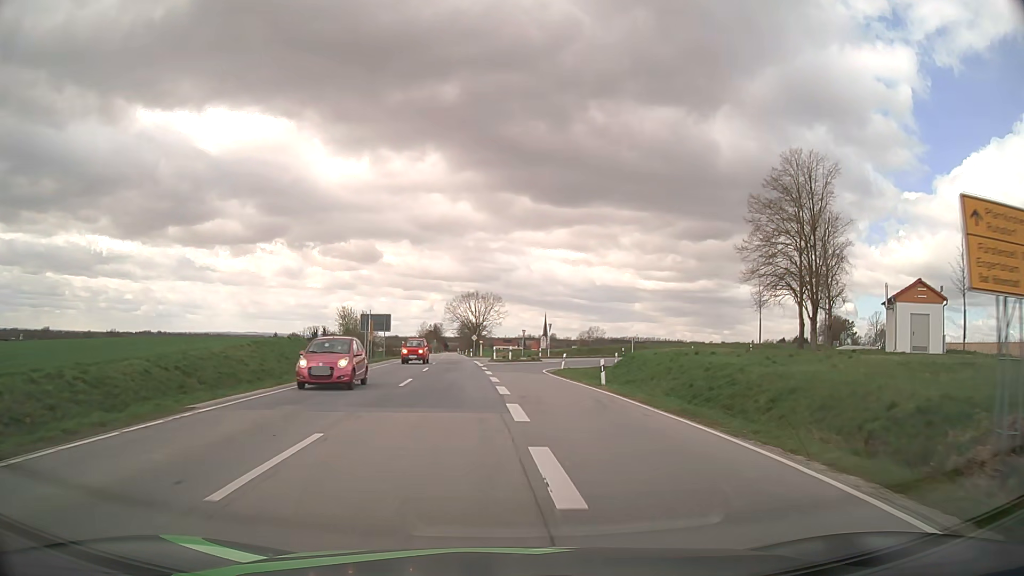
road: secondary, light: Day
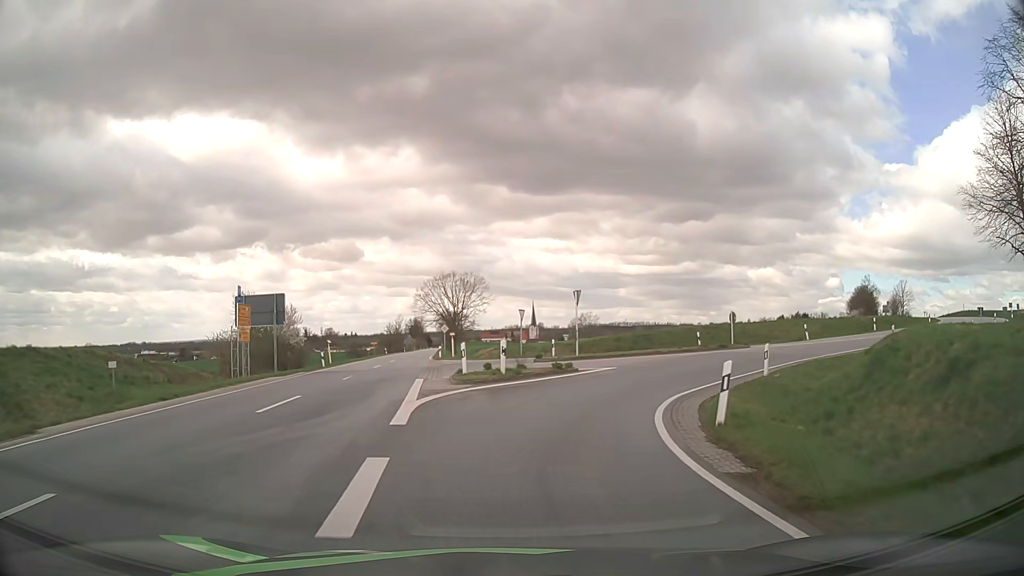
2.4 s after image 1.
(+0.1, +30.6) m; +1°
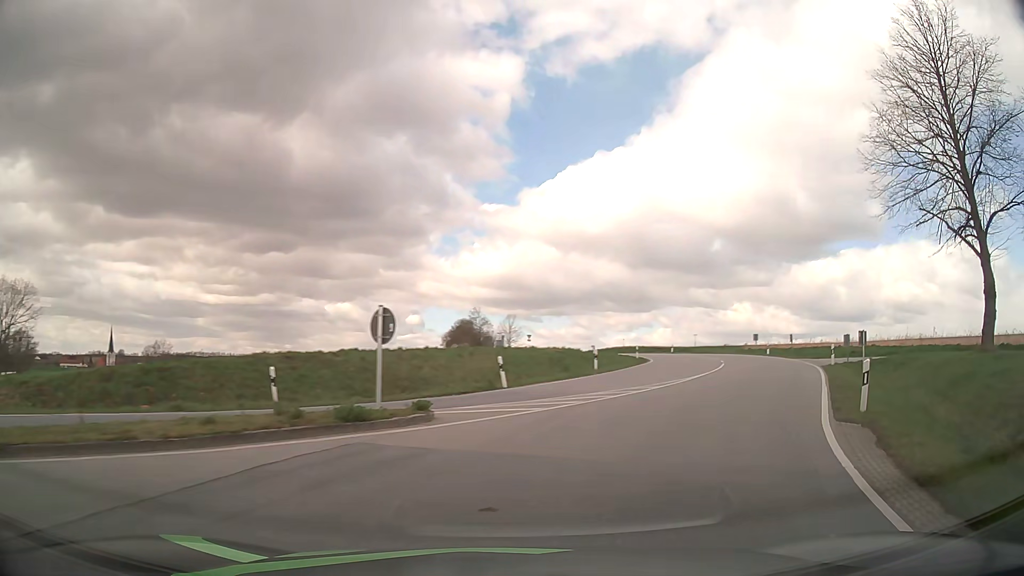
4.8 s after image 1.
(+5.3, +22.6) m; +34°
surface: asphalt
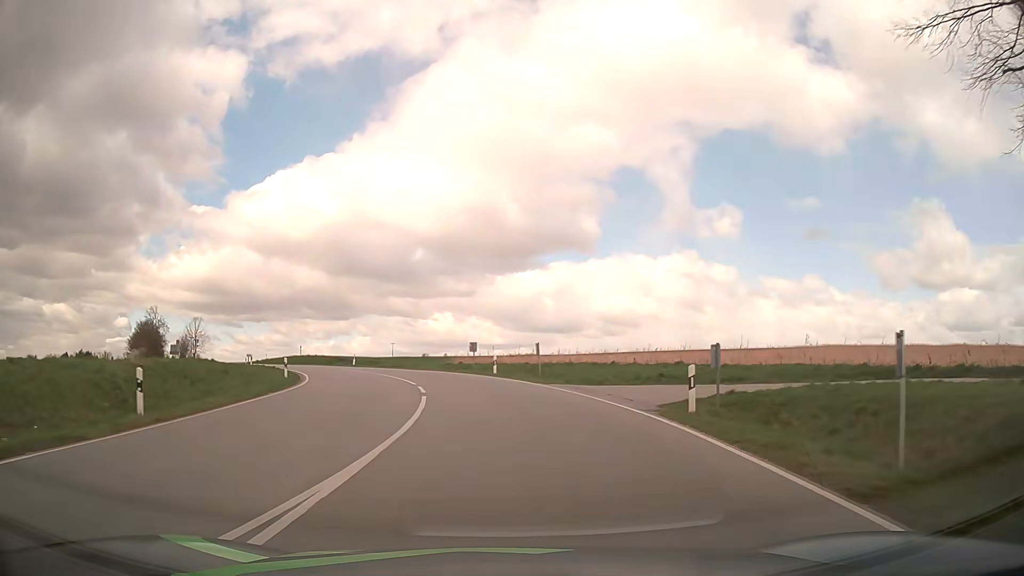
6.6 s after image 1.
(+5.1, +17.0) m; +27°
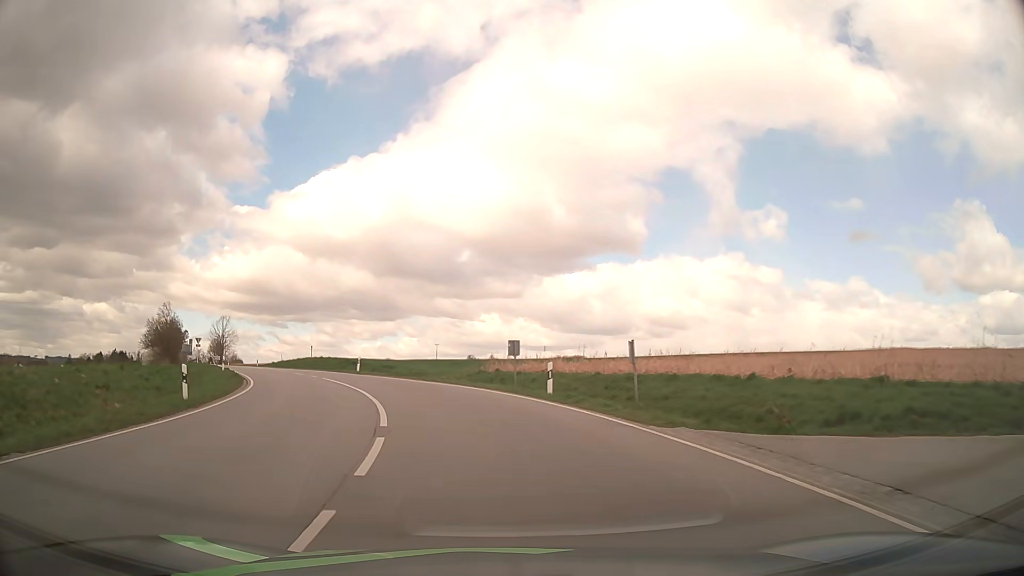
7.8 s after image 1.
(-0.2, +13.5) m; -3°
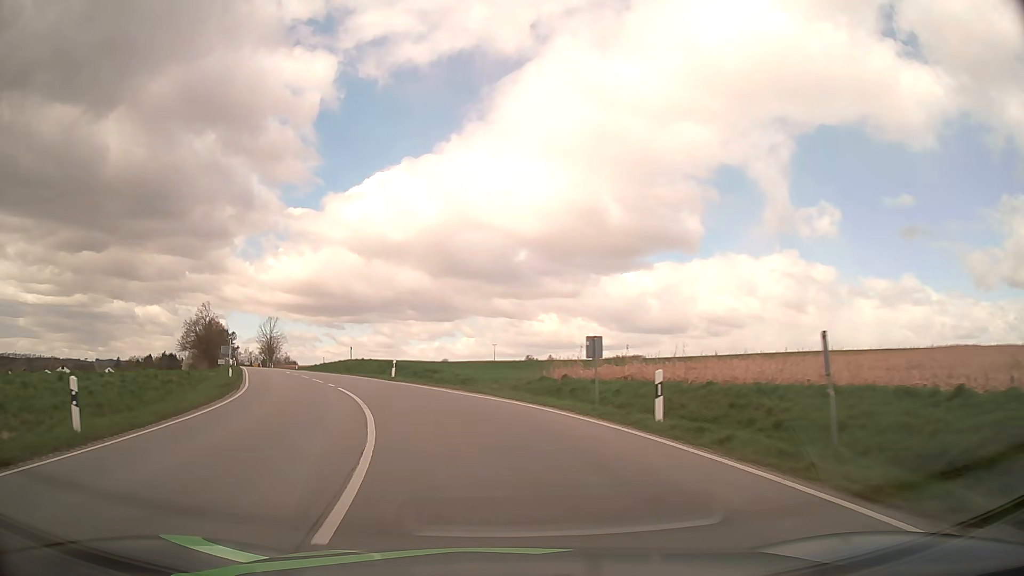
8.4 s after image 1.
(-0.3, +7.2) m; -5°
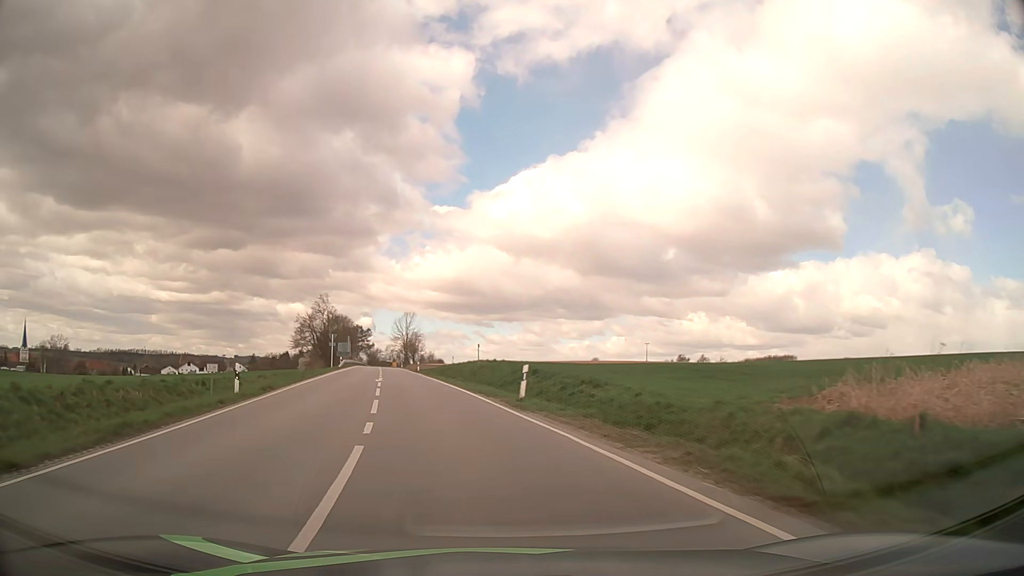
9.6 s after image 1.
(-1.6, +15.1) m; -13°
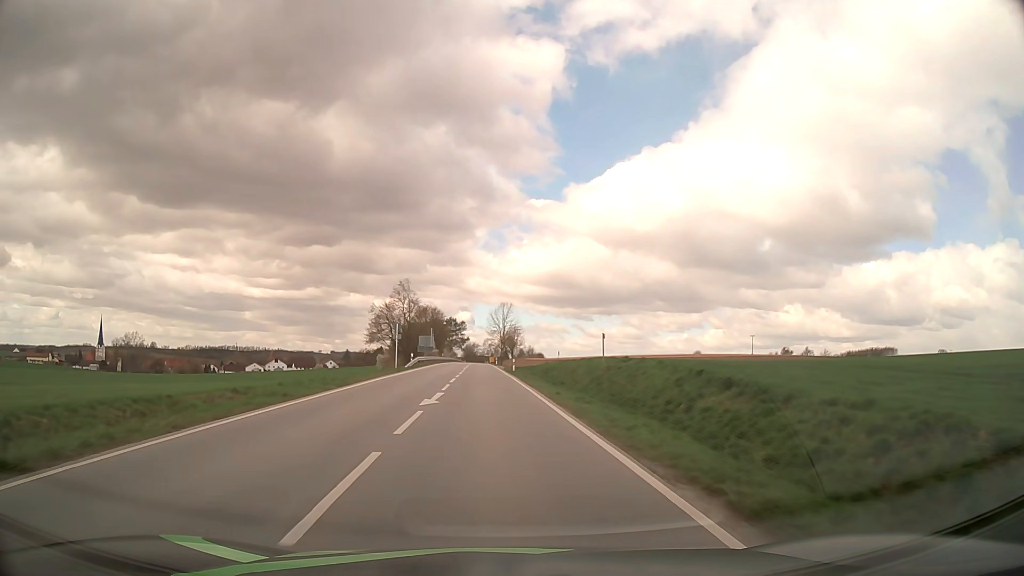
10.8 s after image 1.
(-1.6, +16.3) m; -9°
(0, +10) (-1, +20) (-1, +30) (-1, +40) (-2, +50) (-2, +60) (-3, +70) (-3, +80) (-4, +90) (-4, +100) m
